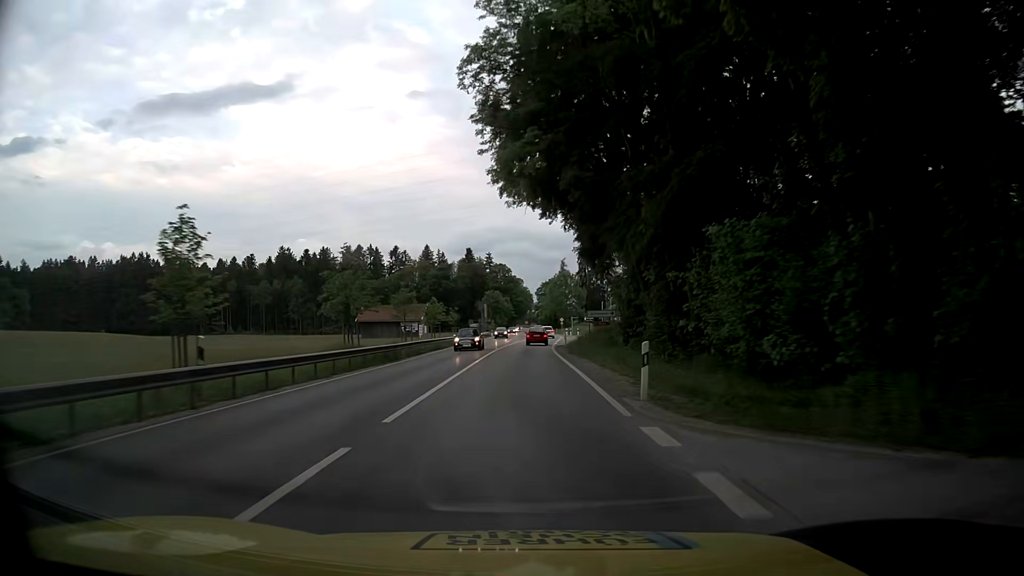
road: primary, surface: asphalt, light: Day
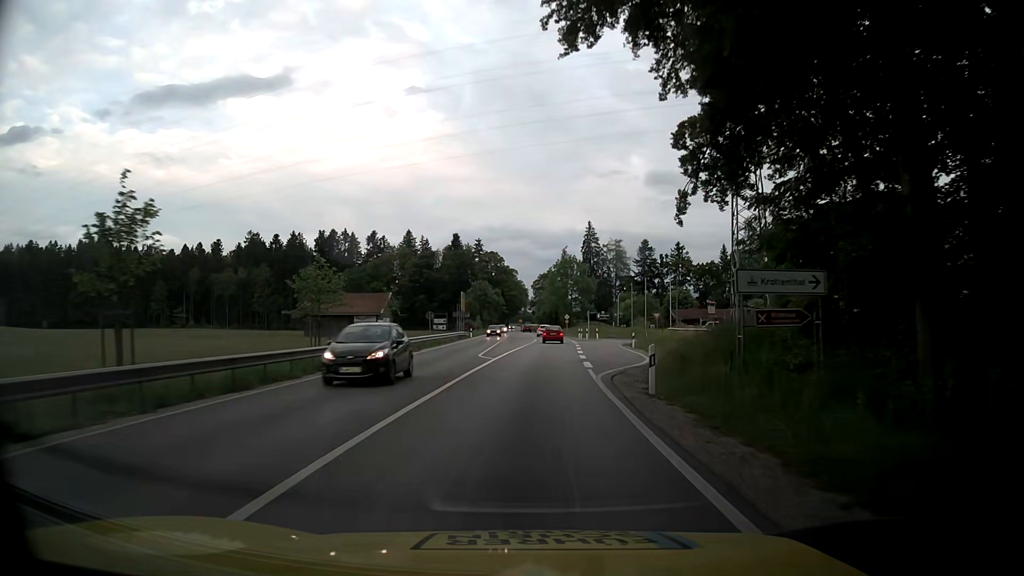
(-0.3, +34.0) m; -1°
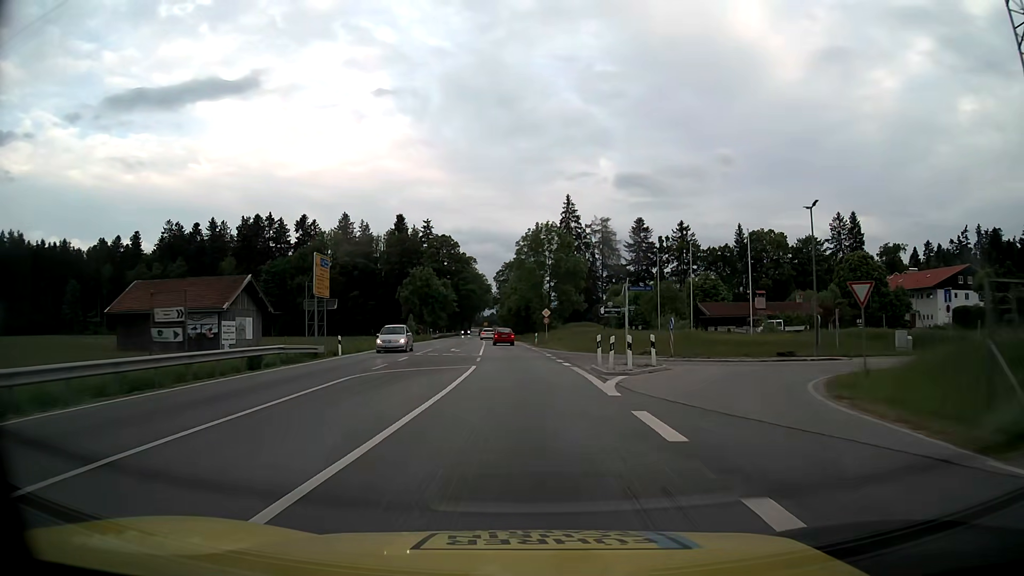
(+2.1, +45.3) m; +4°
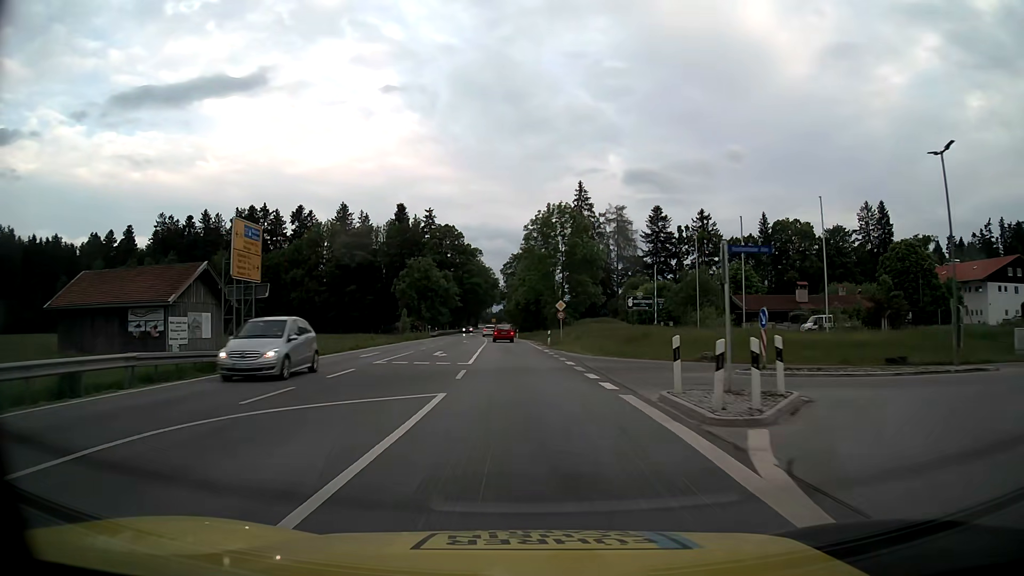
(-0.1, +11.3) m; -1°
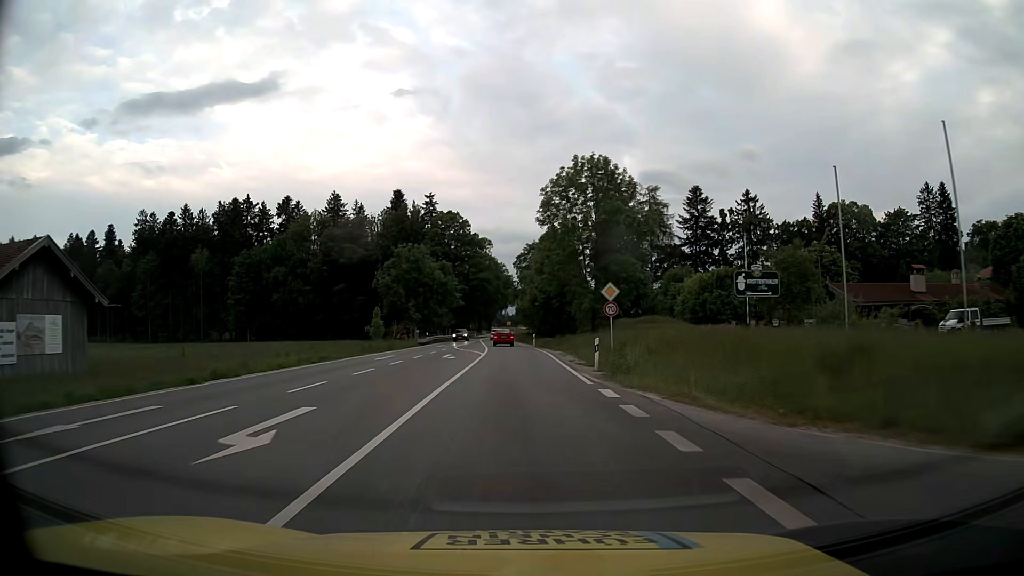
(-0.3, +22.6) m; -2°
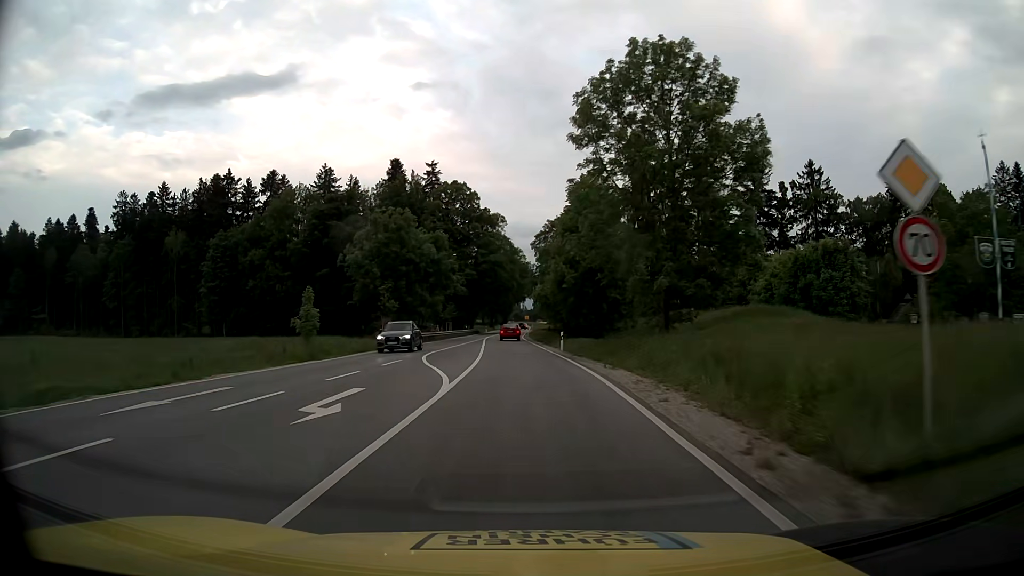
(-0.3, +22.5) m; -2°
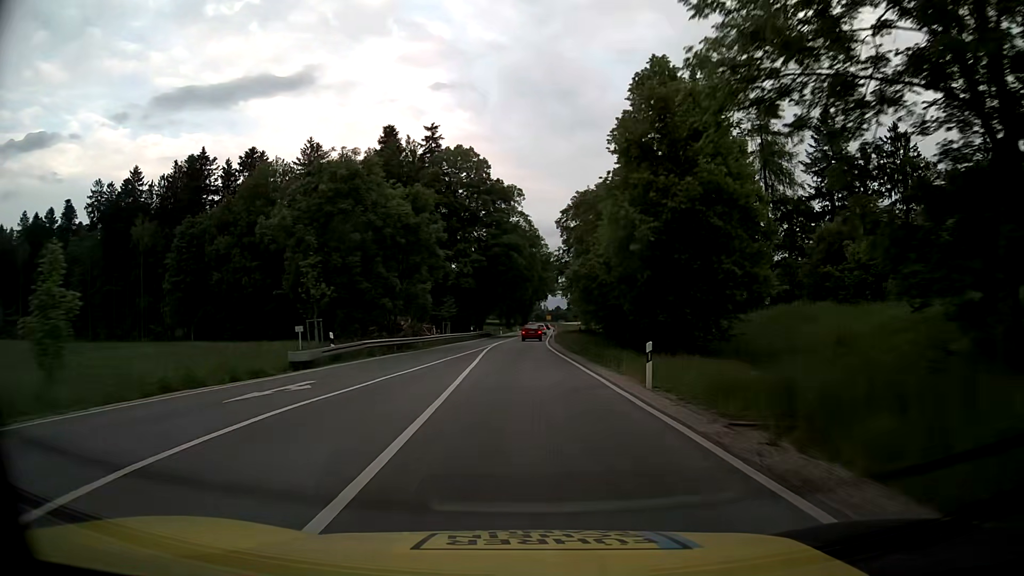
(-0.3, +22.5) m; -2°
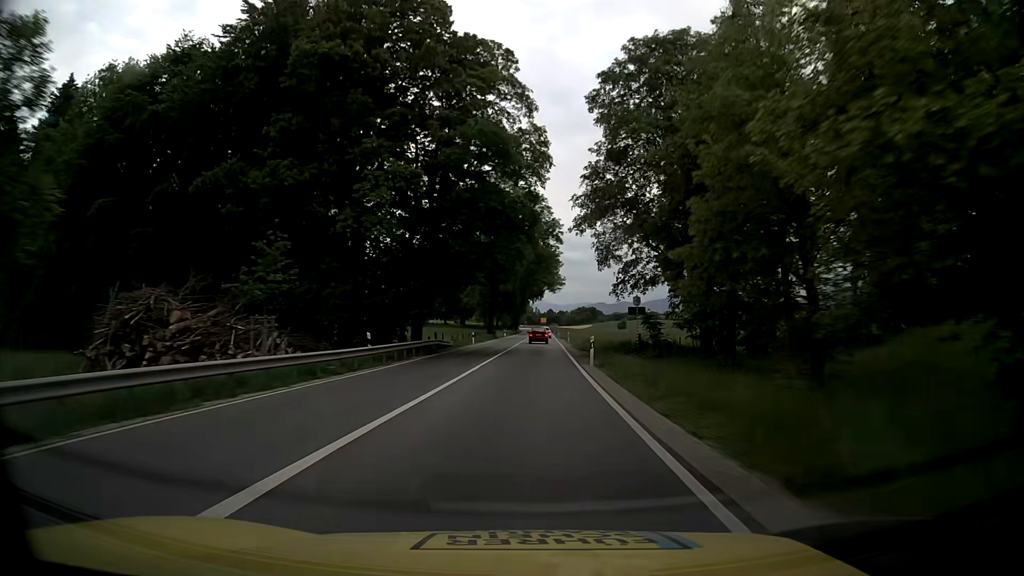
(-0.2, +45.1) m; +1°
(0, +10) (0, +20) (0, +30) (+1, +40) (+1, +50) (+1, +60) (+2, +70) (+2, +80) (+2, +90) (+3, +100) m
